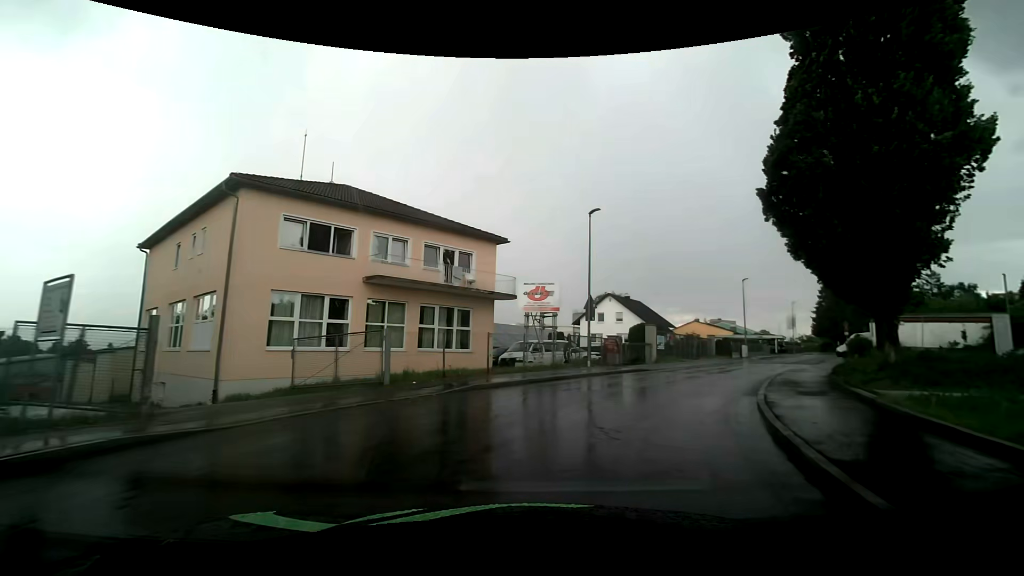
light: Day
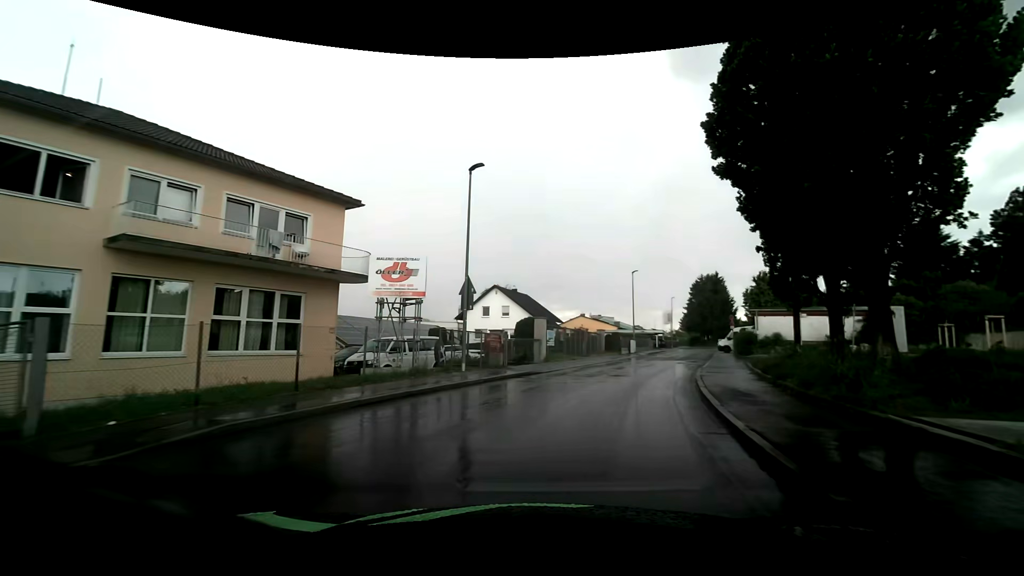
(+0.7, +6.3) m; +12°
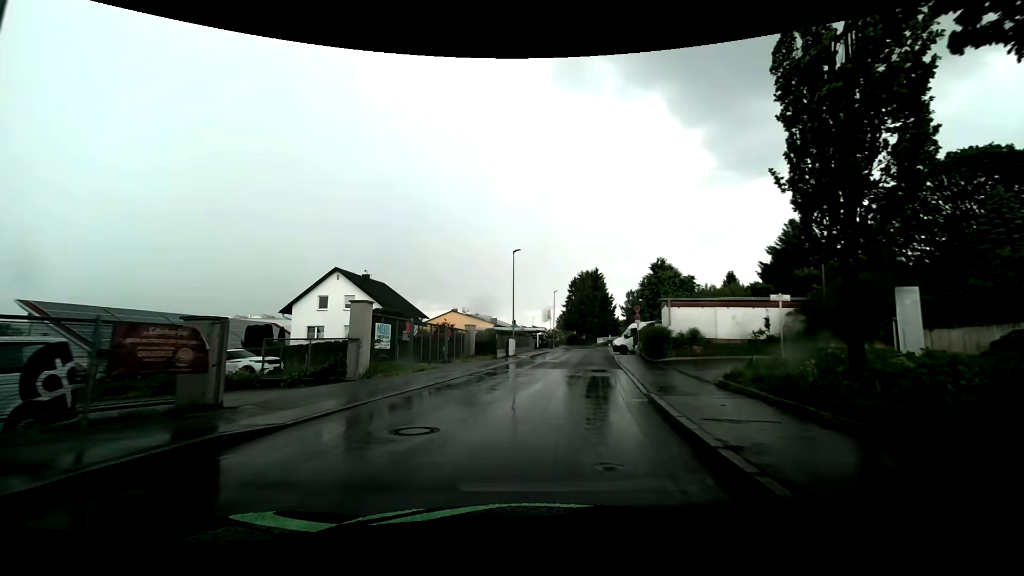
(+2.1, +12.7) m; +15°
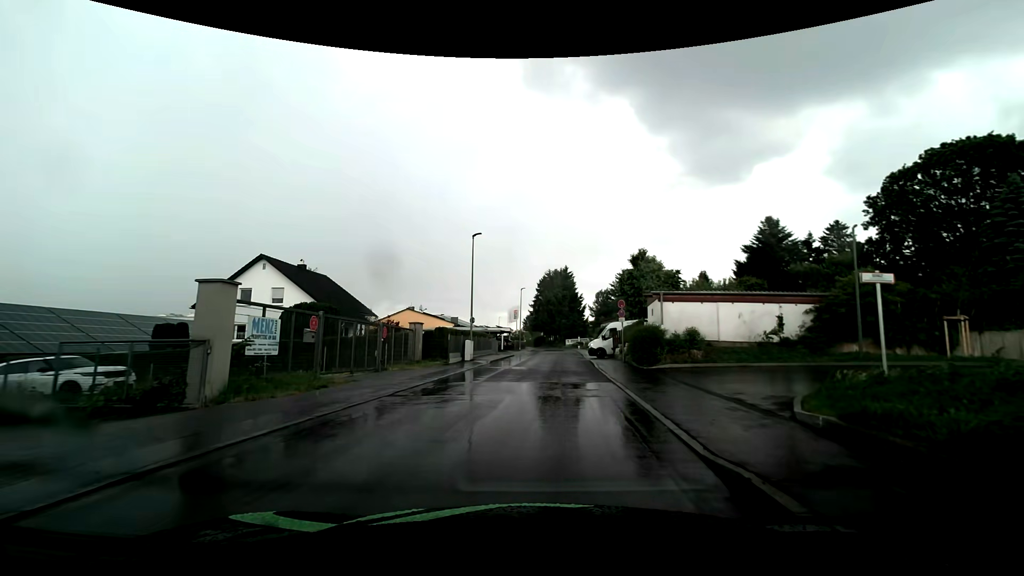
(+0.2, +6.5) m; +3°
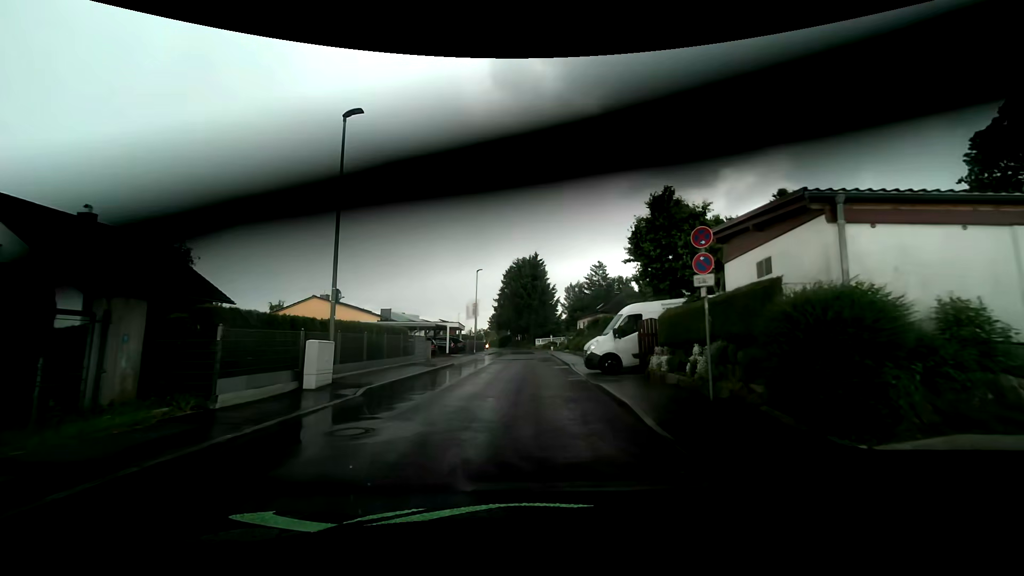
(+1.2, +17.7) m; +5°
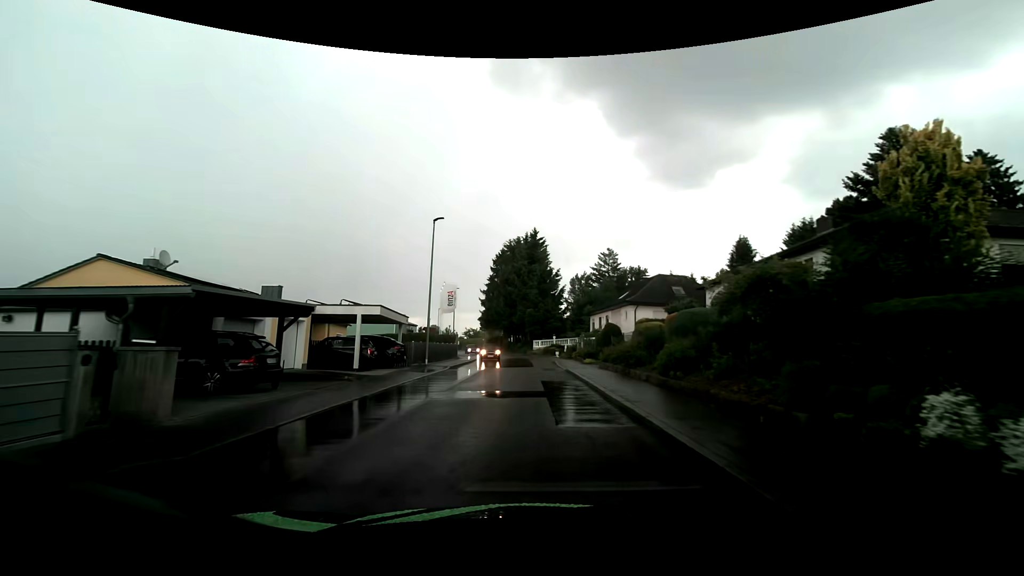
(-0.1, +22.0) m; 0°
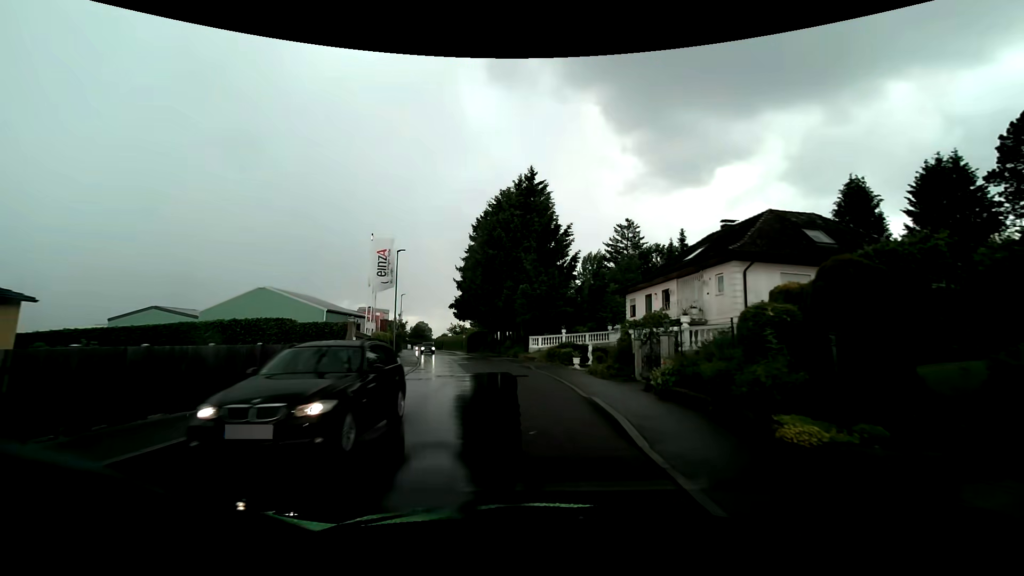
(+0.6, +25.5) m; +1°
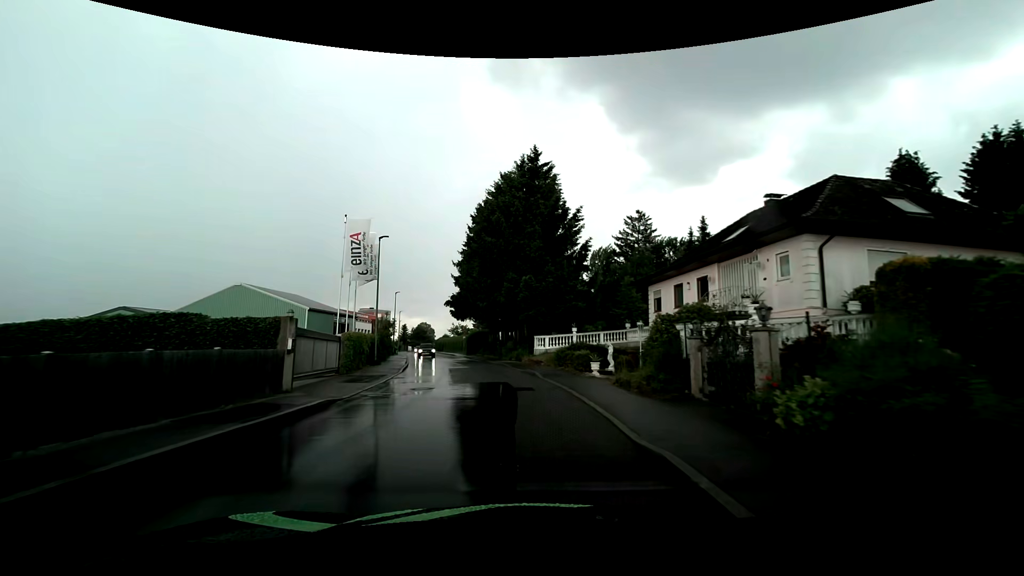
(0.0, +5.5) m; 0°
(0, +10) (-1, +20) (-3, +30) (-5, +40) (-7, +49) (-10, +59) (-12, +69) (-15, +78) (-17, +88) (-20, +98) m
